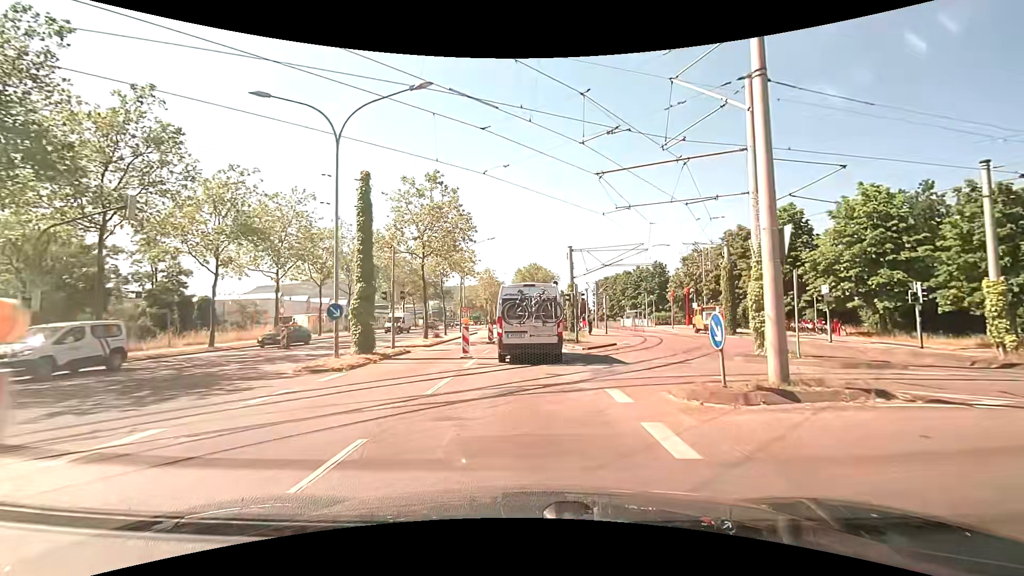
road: primary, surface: asphalt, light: Day
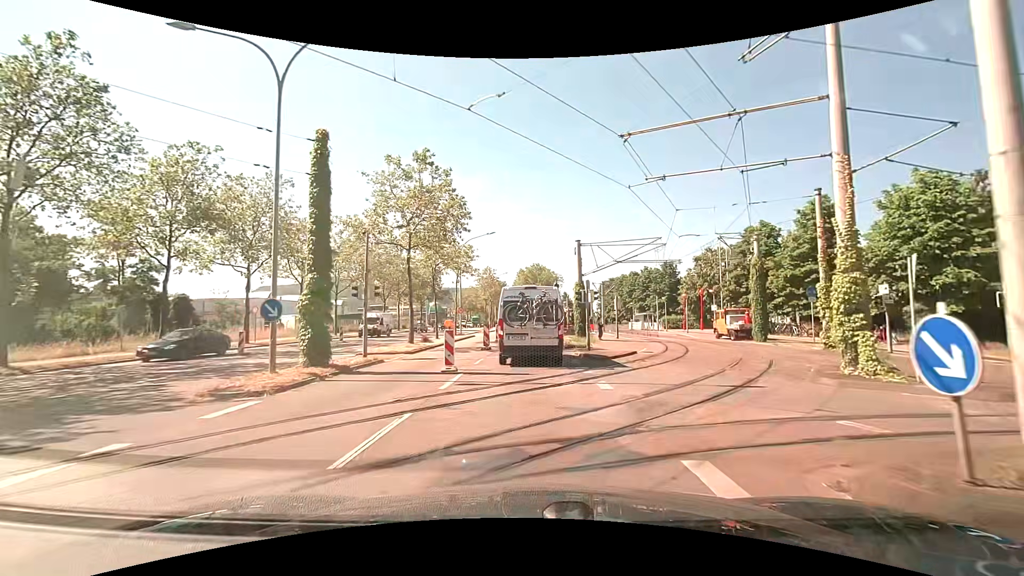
(0.0, +4.5) m; 0°
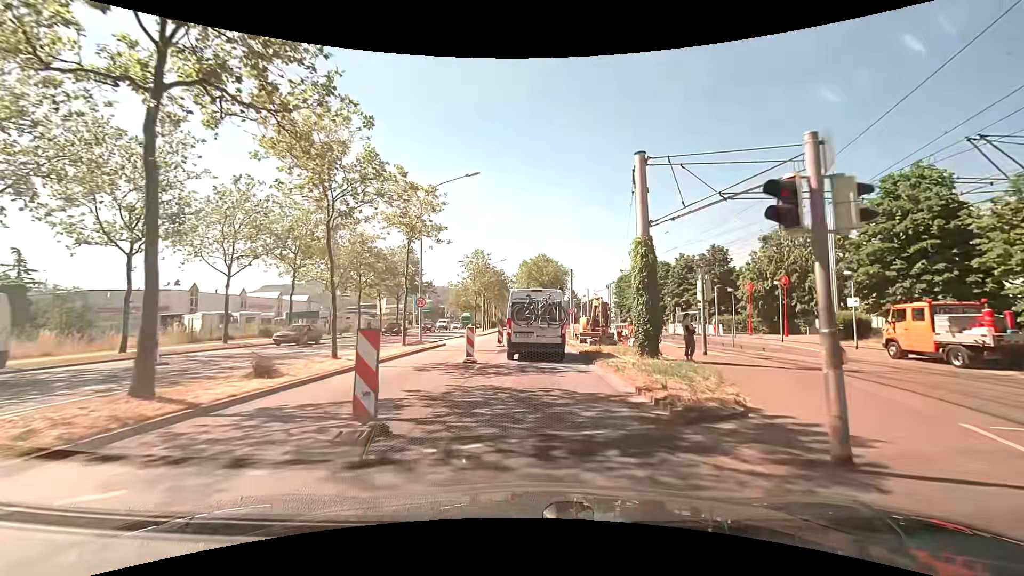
(-0.1, +19.1) m; -1°
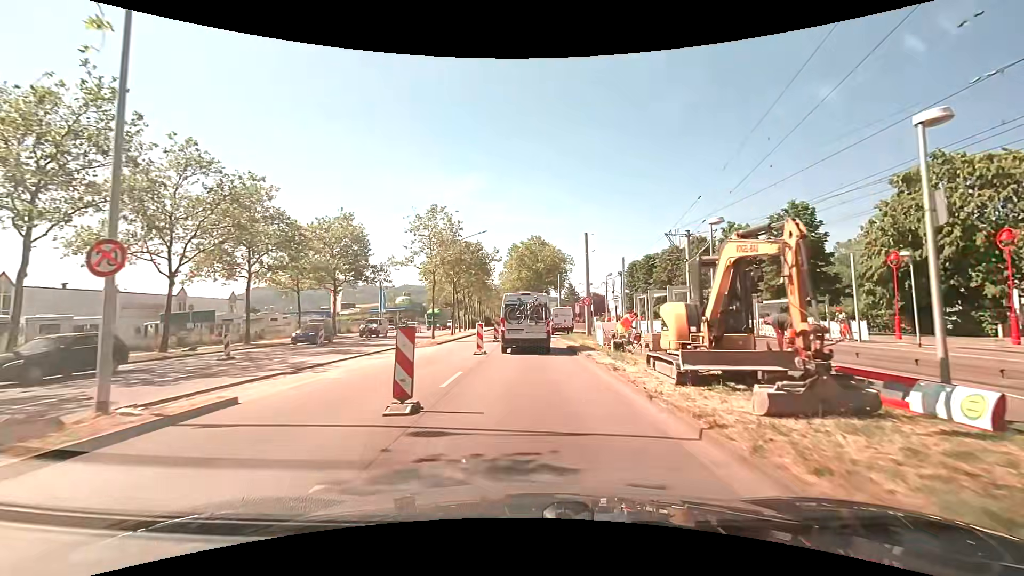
(+0.4, +20.6) m; +1°
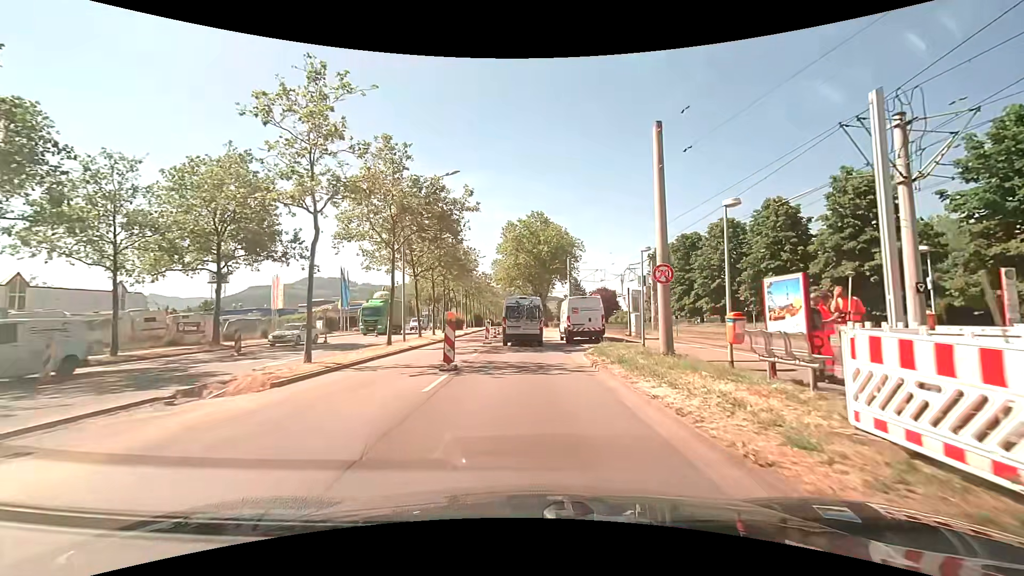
(+0.2, +18.9) m; +1°
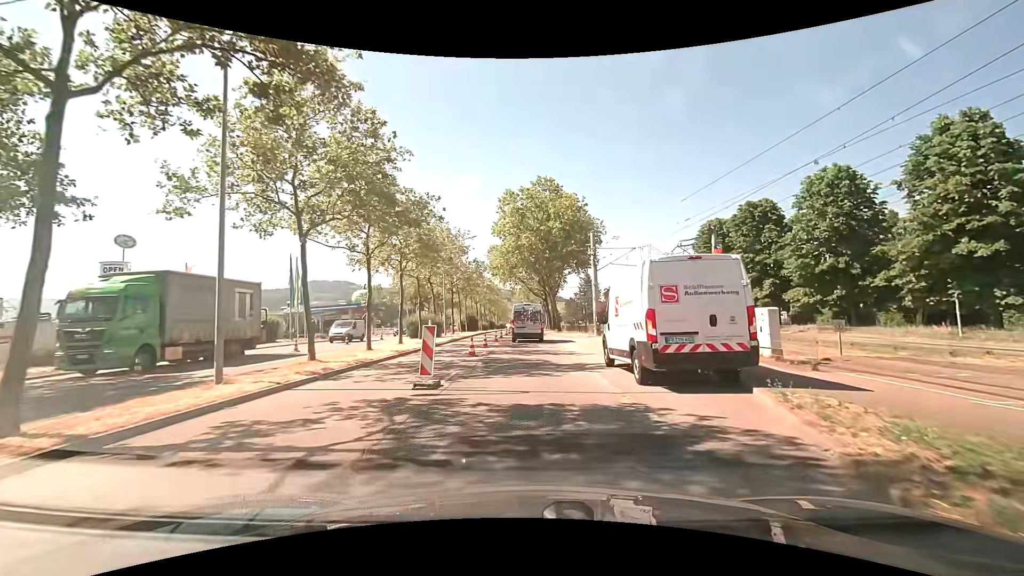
(-0.1, +17.4) m; 0°
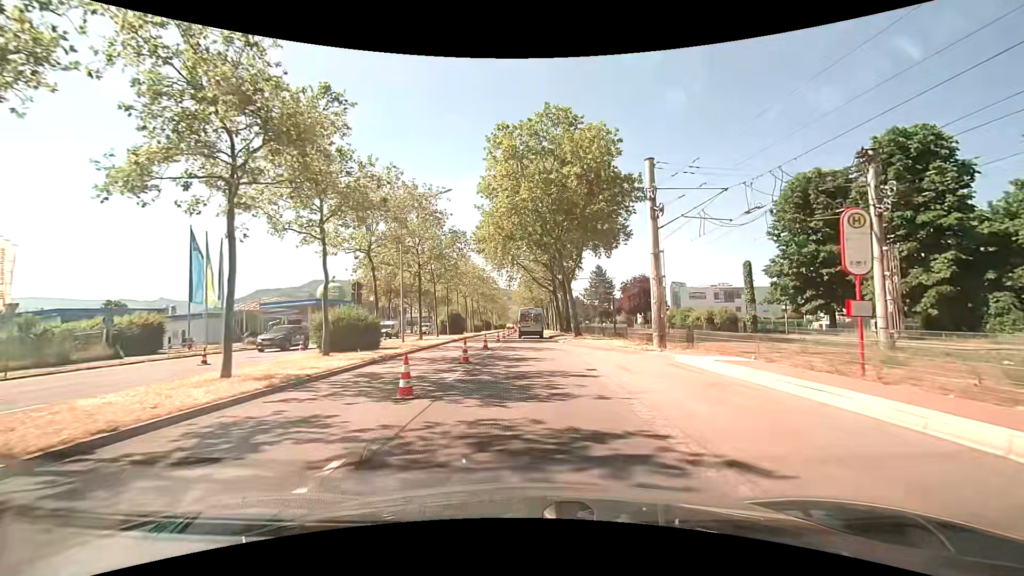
(-0.2, +17.5) m; -1°
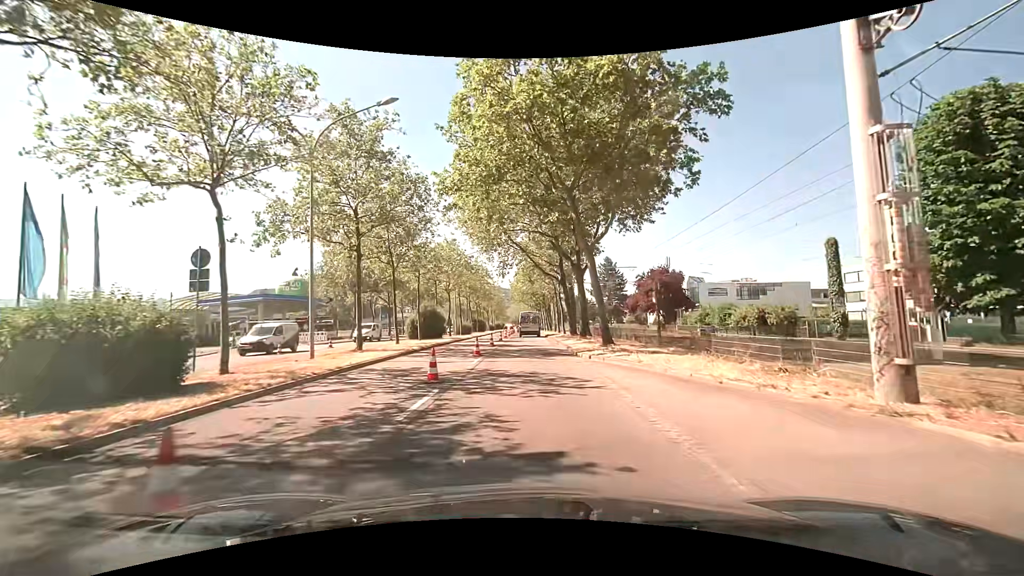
(0.0, +13.3) m; 0°
(0, +10) (0, +20) (0, +30) (0, +40) (0, +50) (0, +60) (0, +70) (0, +80) (0, +90) (0, +100) m
